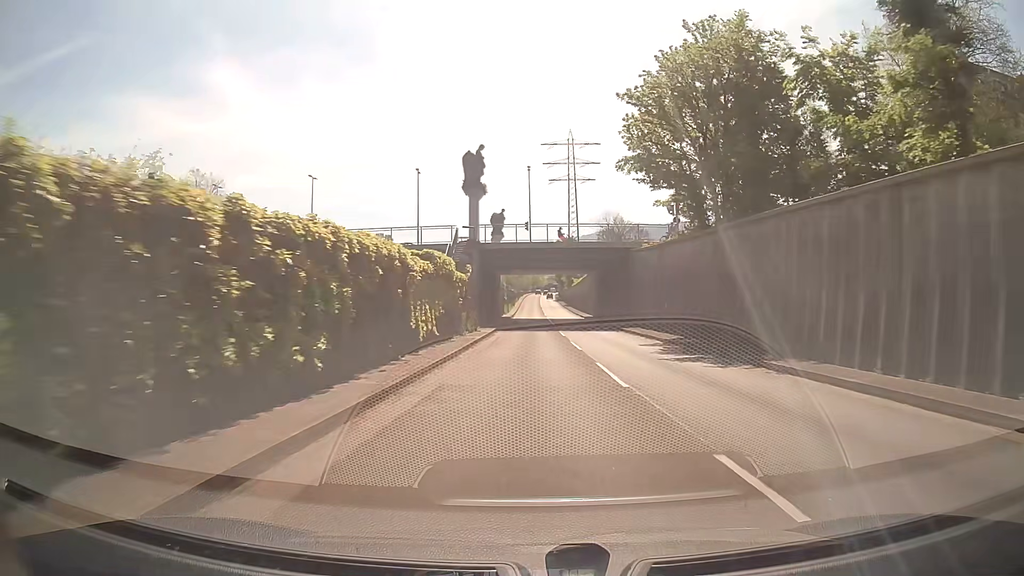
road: trunk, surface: asphalt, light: Day
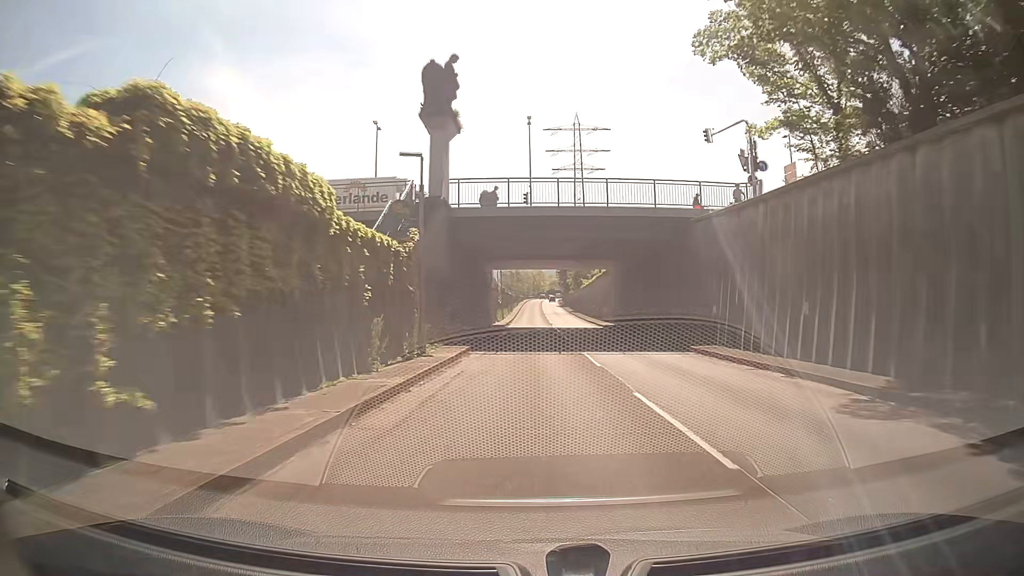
(+0.1, +18.6) m; 0°
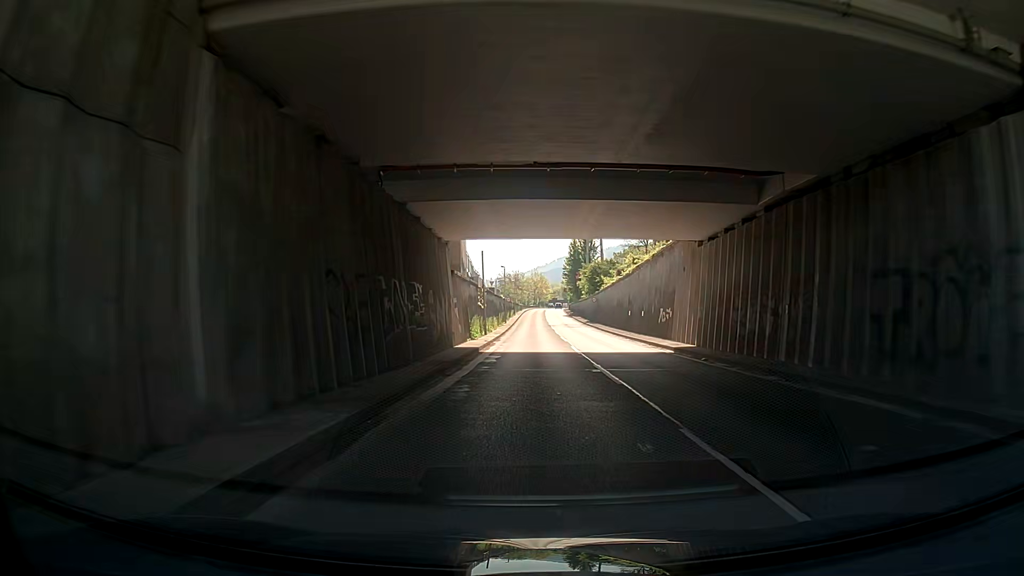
(0.0, +27.7) m; 0°
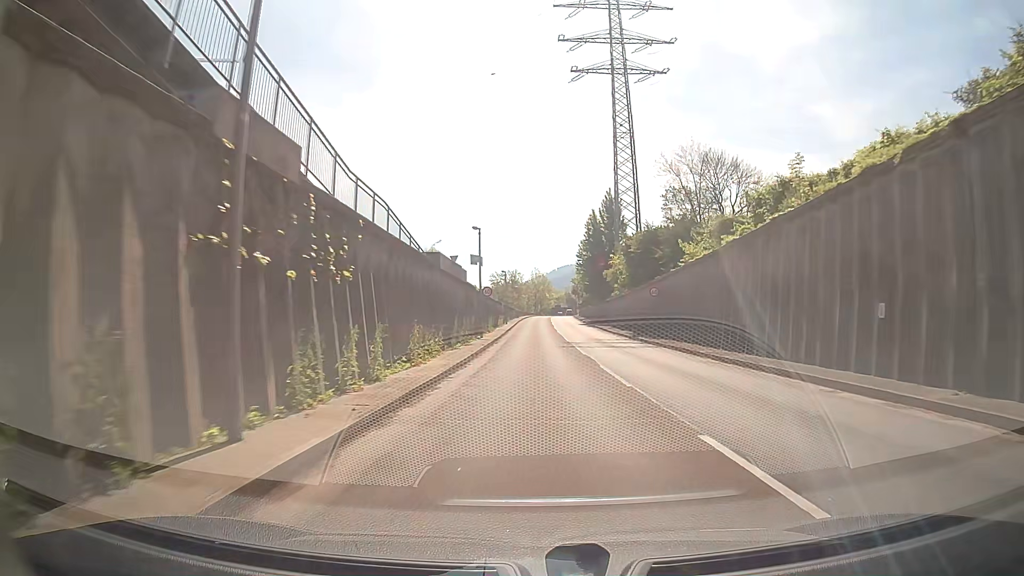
(+1.3, +36.7) m; -1°
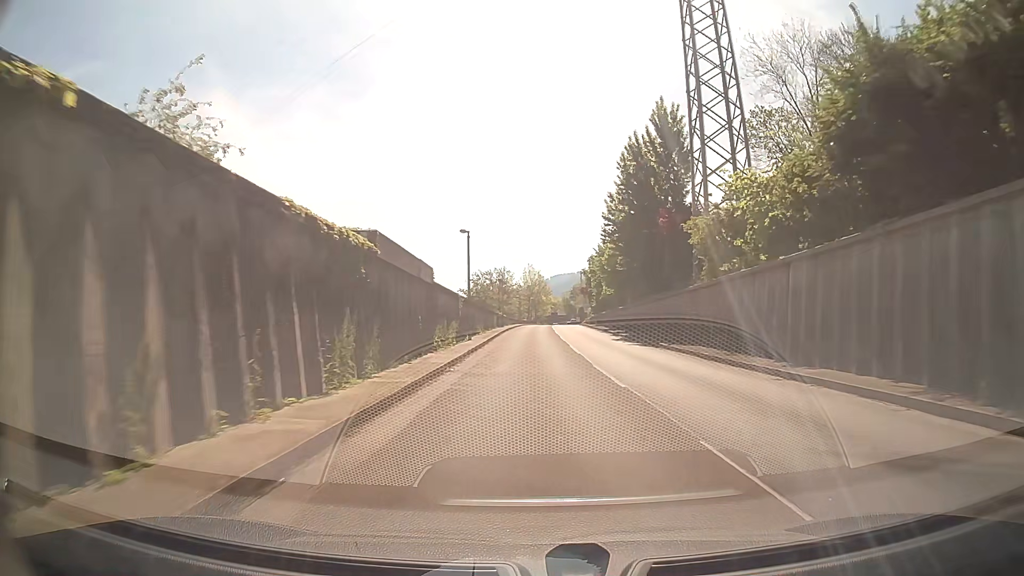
(+0.9, +36.6) m; +2°
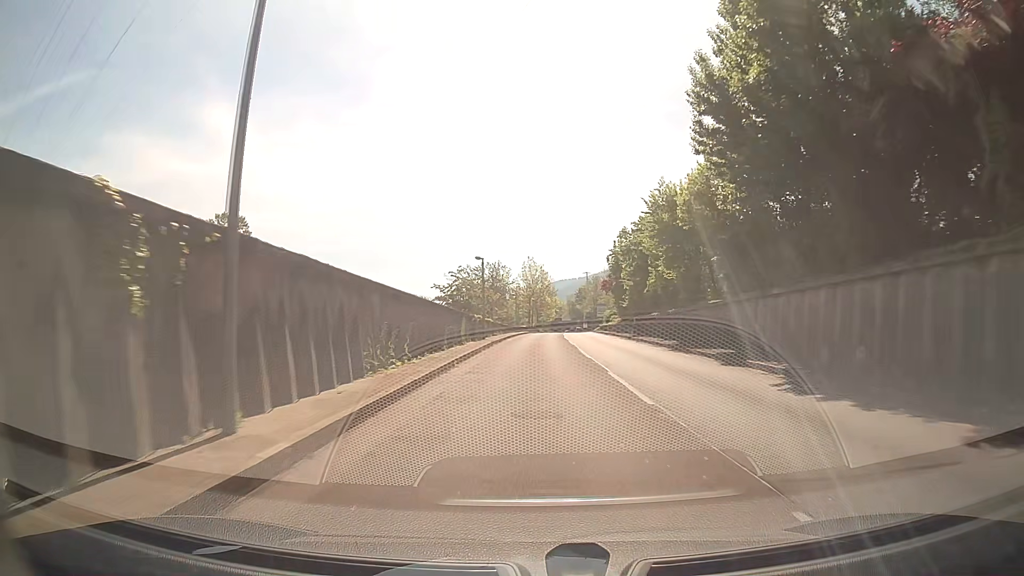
(0.0, +27.3) m; 0°
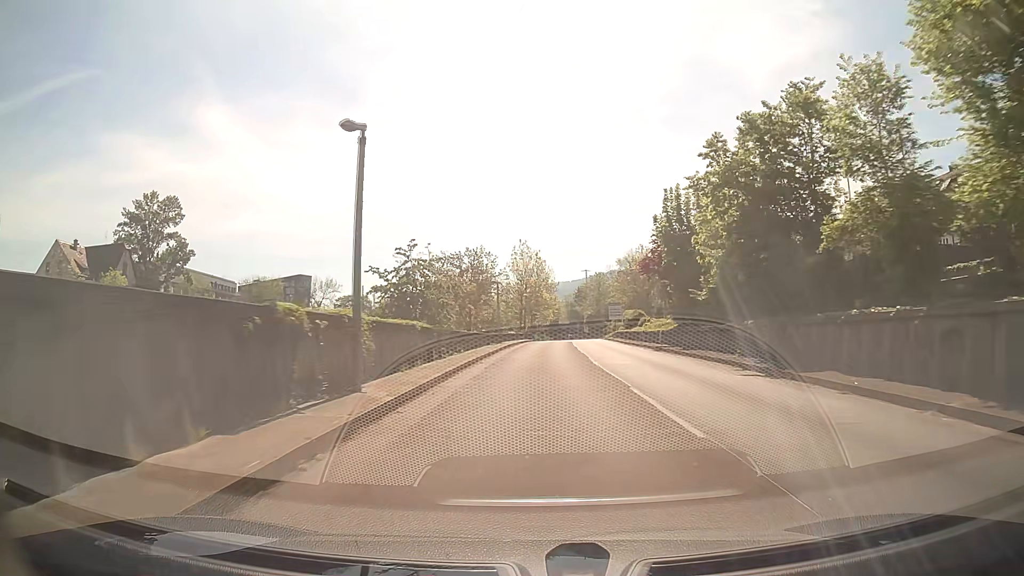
(0.0, +27.3) m; 0°
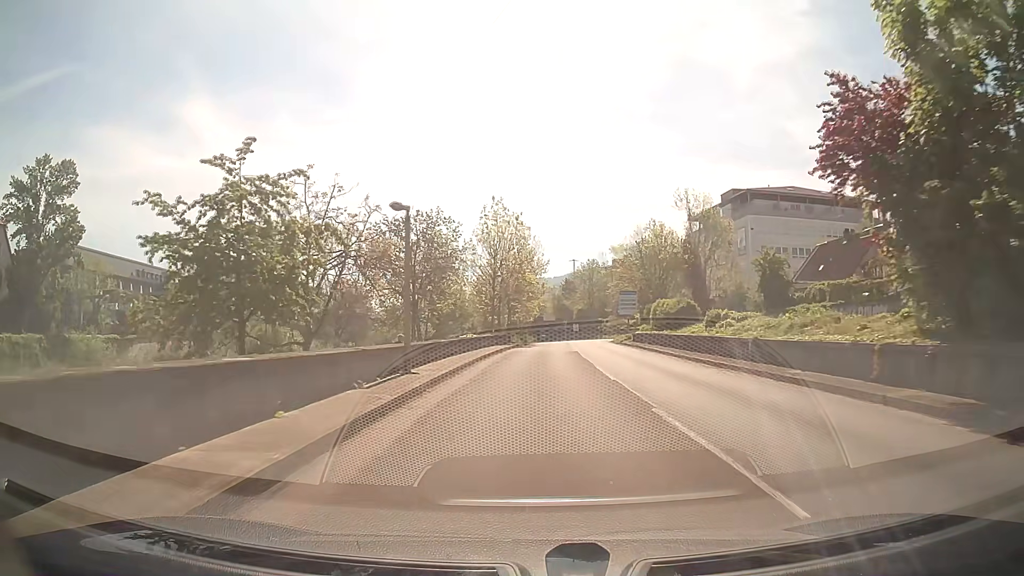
(+0.3, +27.5) m; +2°
(0, +10) (0, +20) (0, +30) (+1, +40) (+1, +50) (+1, +60) (+2, +70) (+2, +80) (+2, +90) (+2, +100) m
